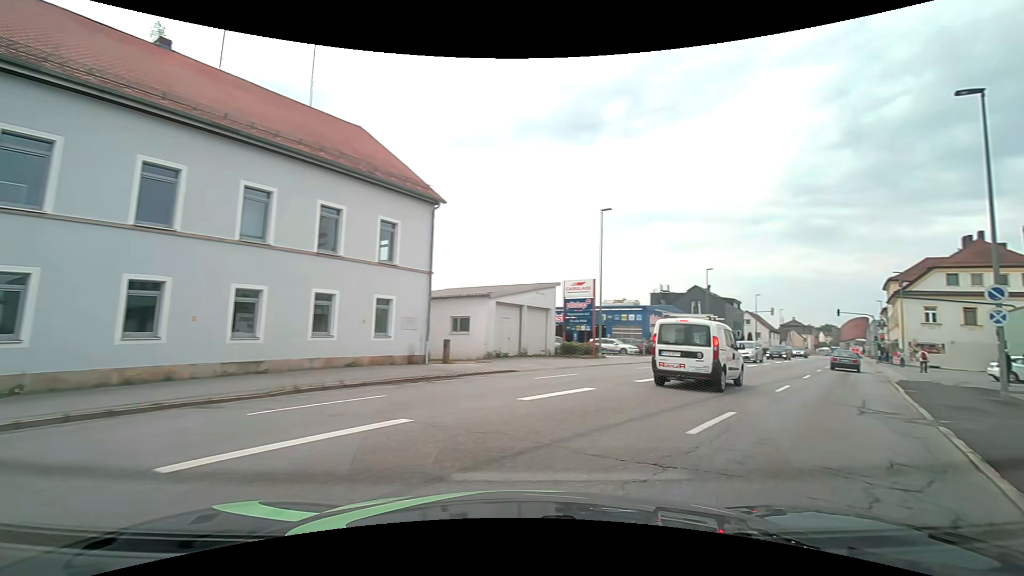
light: Day
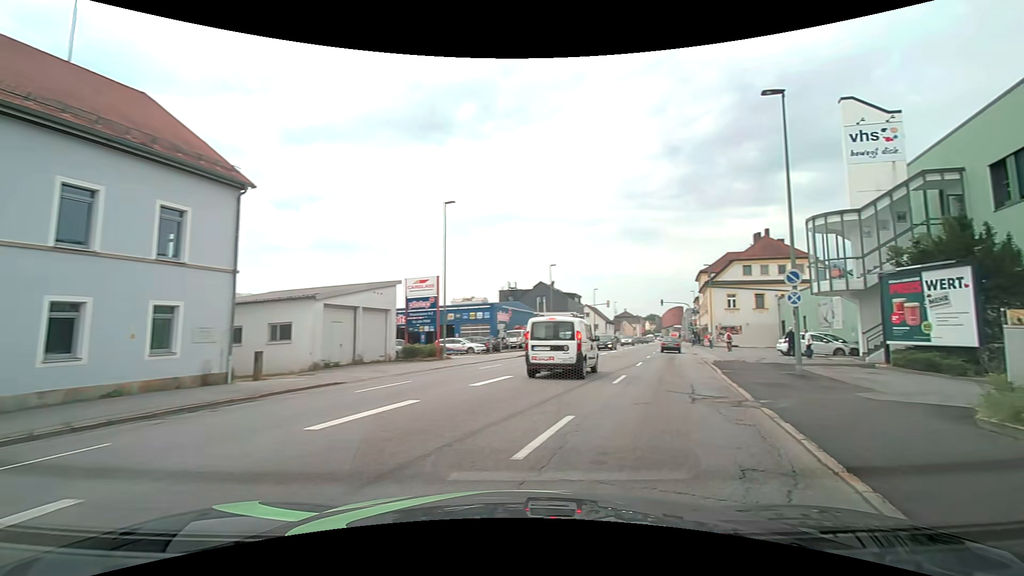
(+0.2, +2.1) m; +16°
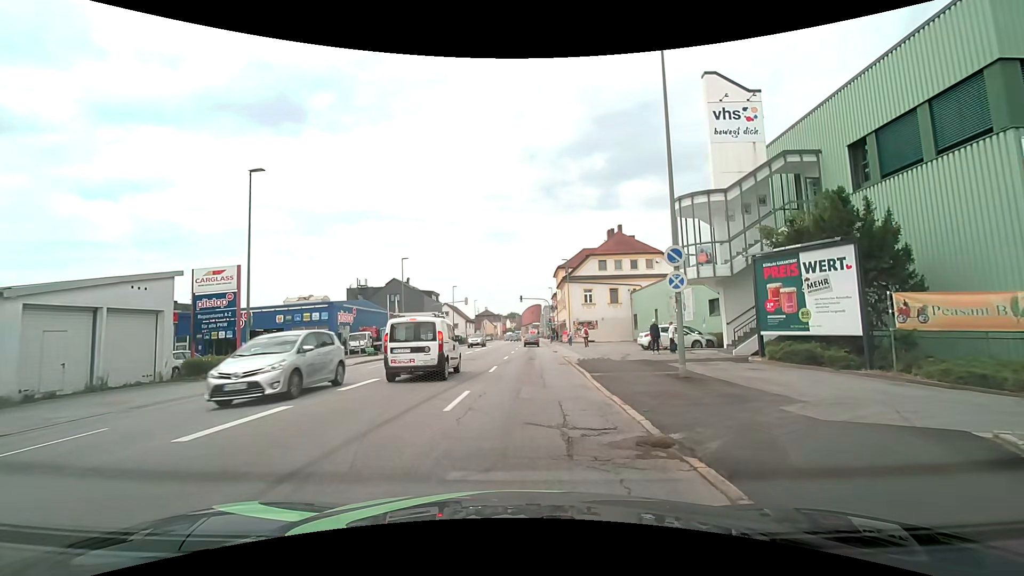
(+0.8, +5.5) m; +13°
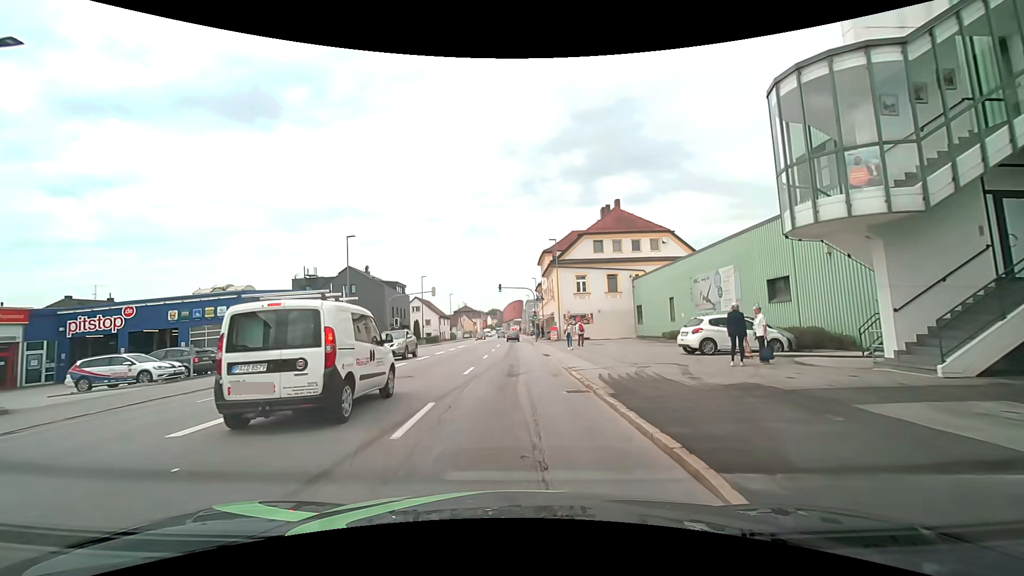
(+0.2, +11.8) m; +1°
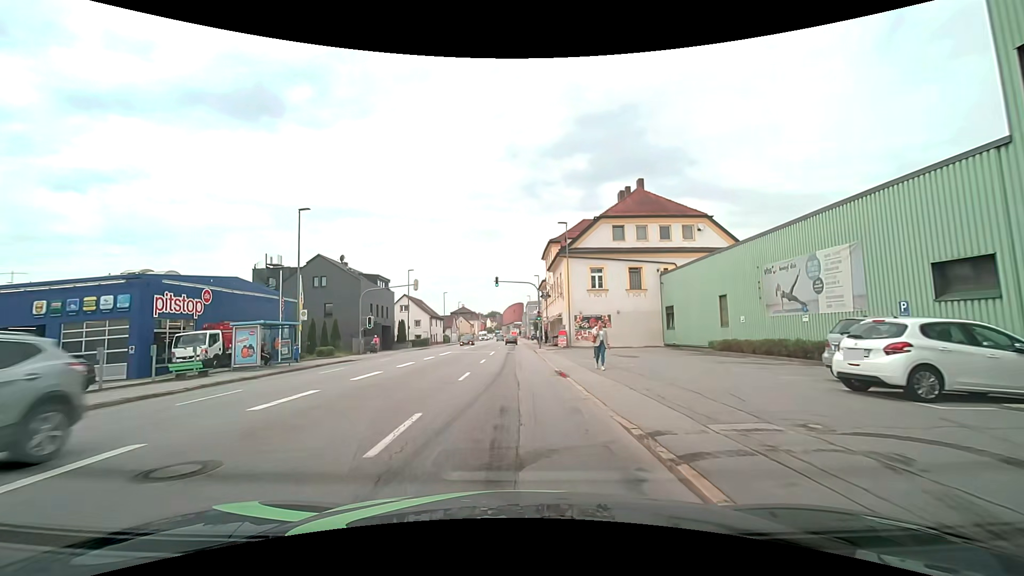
(+0.1, +10.0) m; +1°
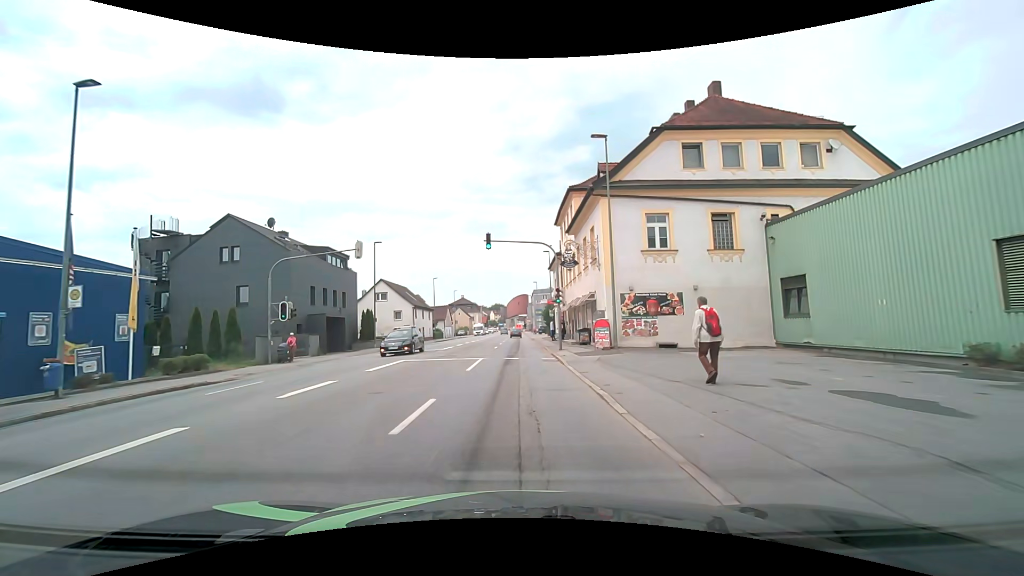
(-0.2, +17.4) m; -1°
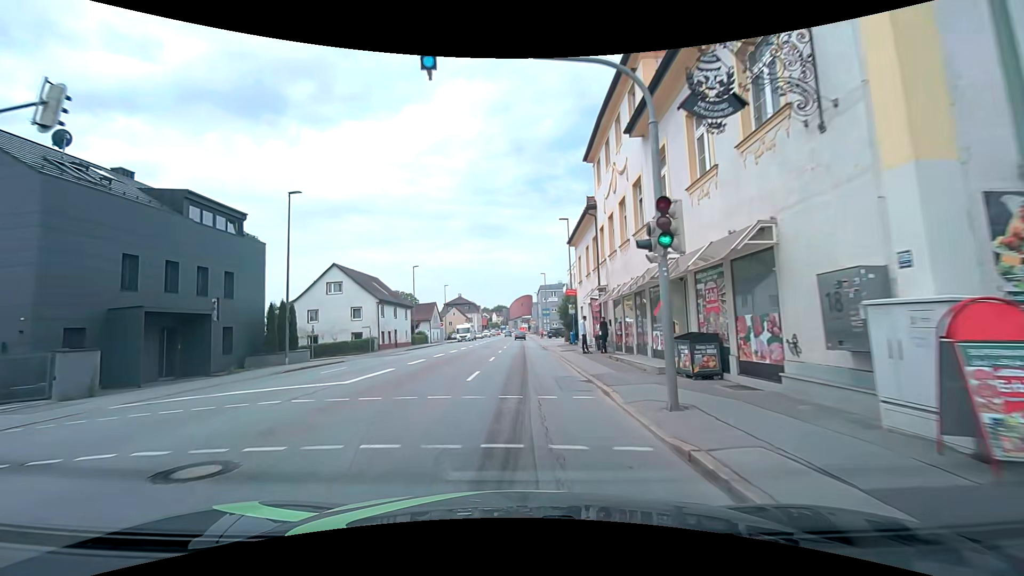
(0.0, +19.0) m; 0°
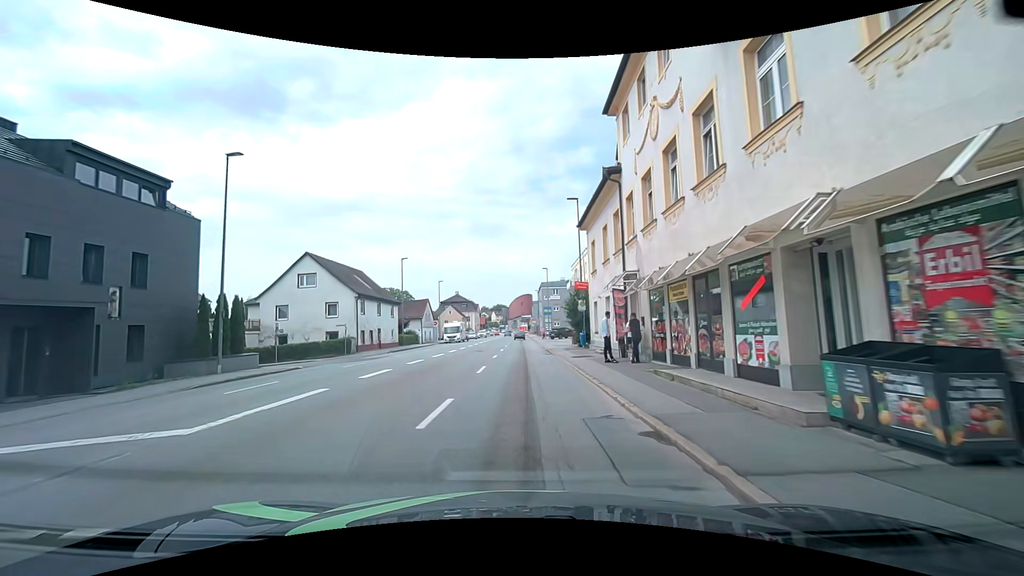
(0.0, +6.5) m; 0°
(0, +10) (0, +20) (0, +30) (0, +40) (0, +50) (0, +60) (+1, +70) (+1, +80) (+1, +90) (+1, +100) m
